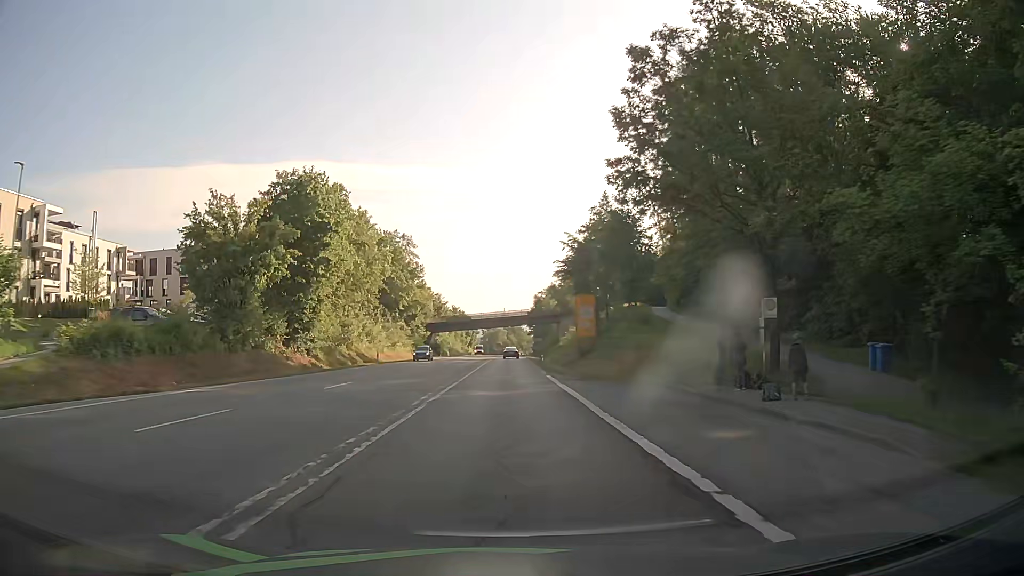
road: secondary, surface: asphalt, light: Day
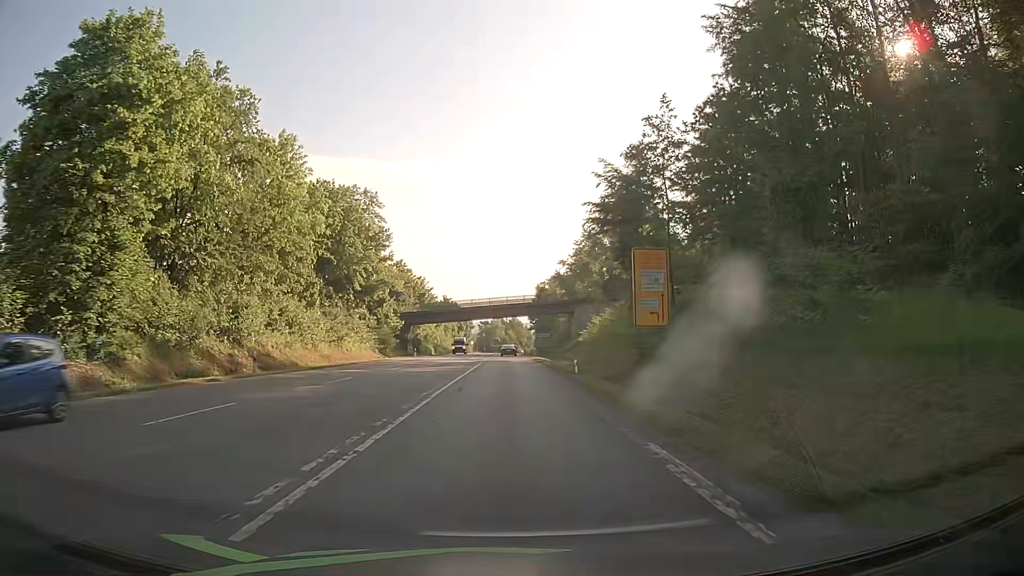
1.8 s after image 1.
(0.0, +27.7) m; 0°
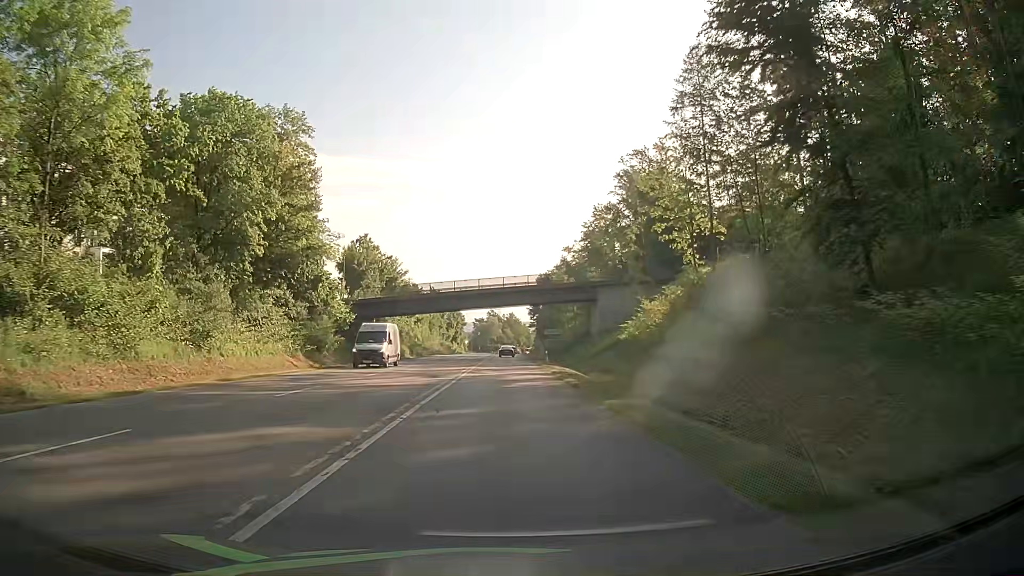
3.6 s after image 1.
(+0.1, +27.5) m; 0°
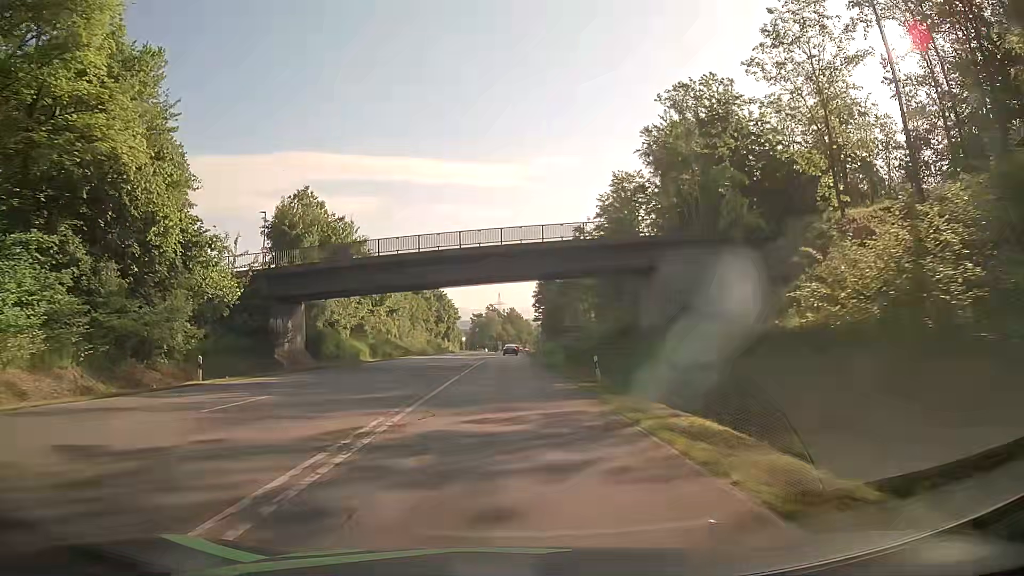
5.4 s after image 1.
(+0.1, +27.6) m; 0°
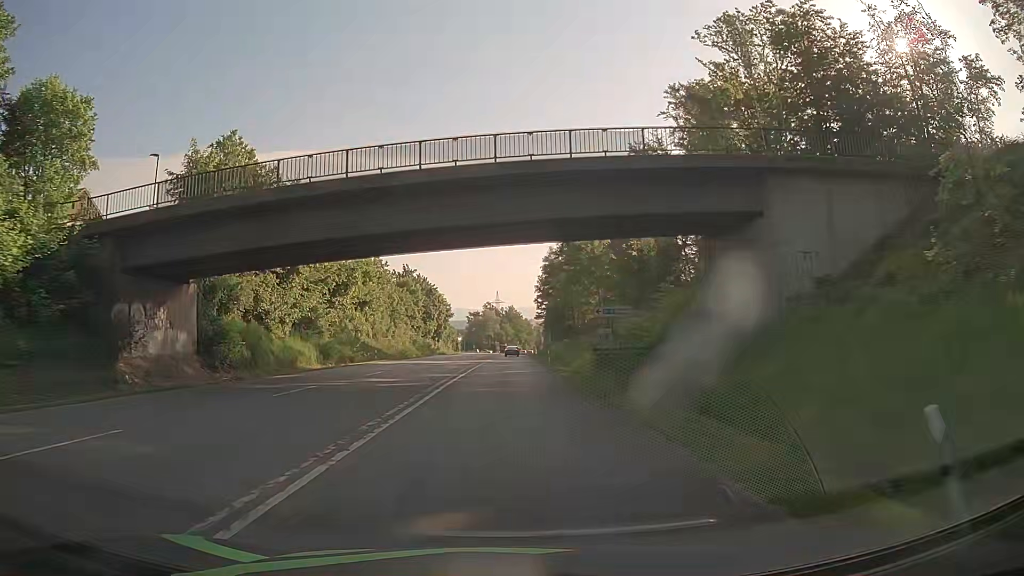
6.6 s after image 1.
(0.0, +18.4) m; 0°
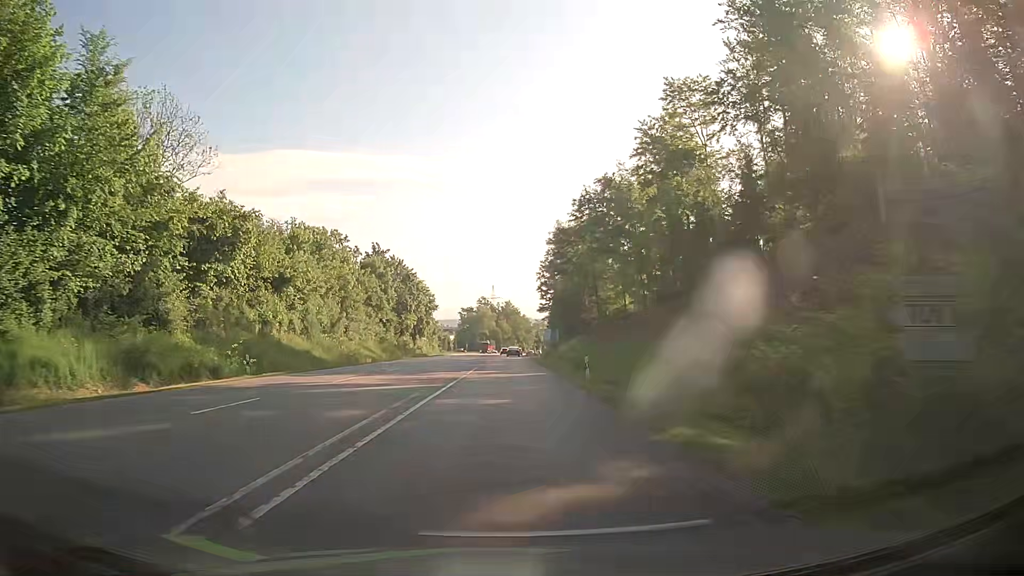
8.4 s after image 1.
(+0.2, +27.5) m; 0°
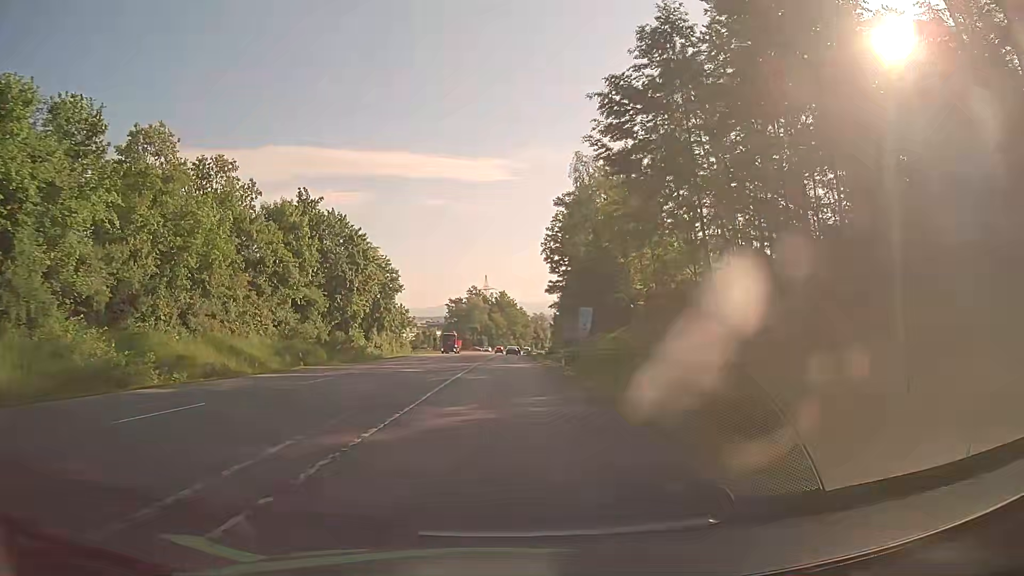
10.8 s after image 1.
(+0.5, +36.7) m; +1°
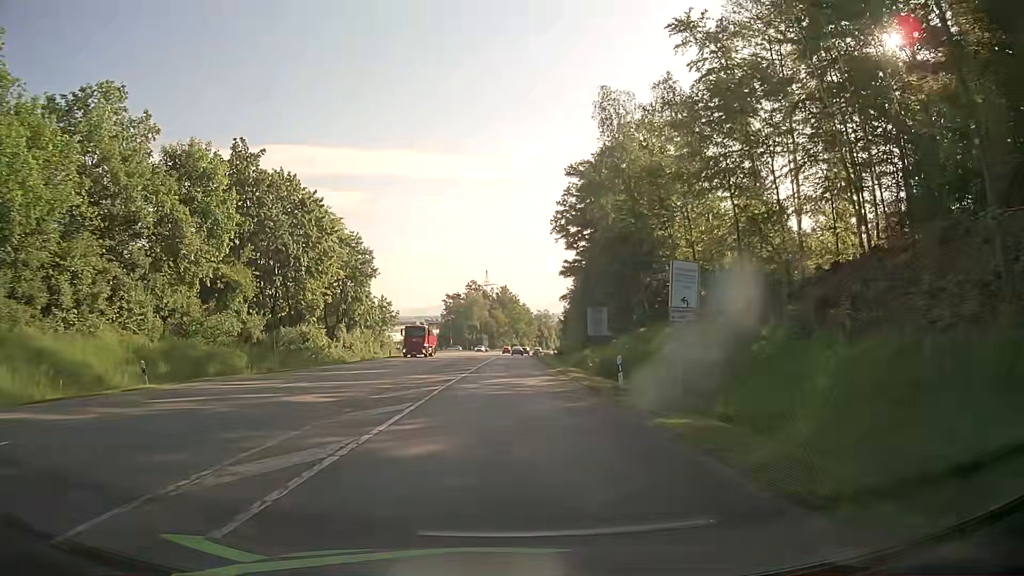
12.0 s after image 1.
(0.0, +18.4) m; 0°
(0, +10) (0, +20) (0, +30) (0, +40) (0, +50) (0, +60) (0, +70) (0, +80) (+1, +90) (+1, +100) m
